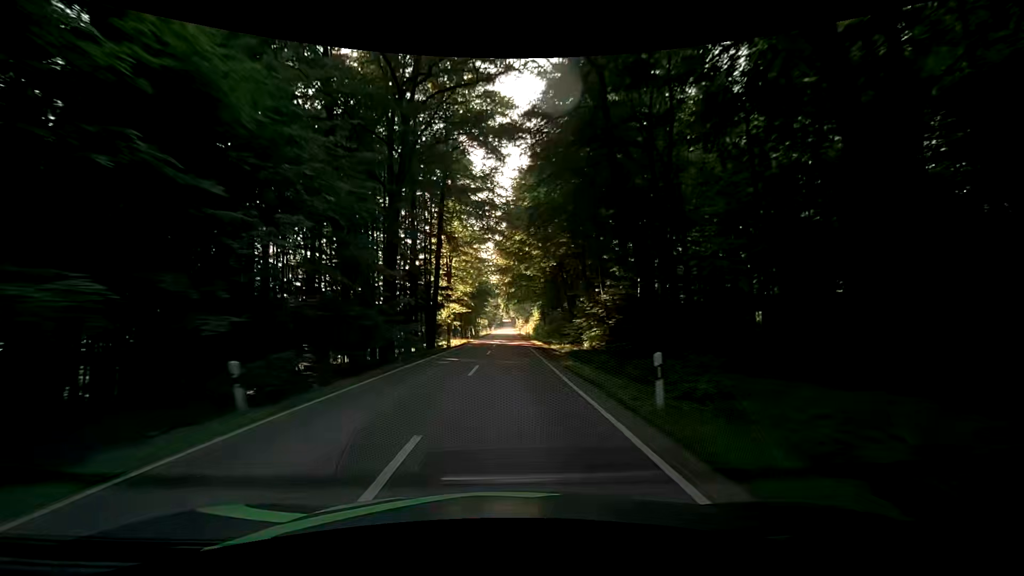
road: secondary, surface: asphalt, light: Day
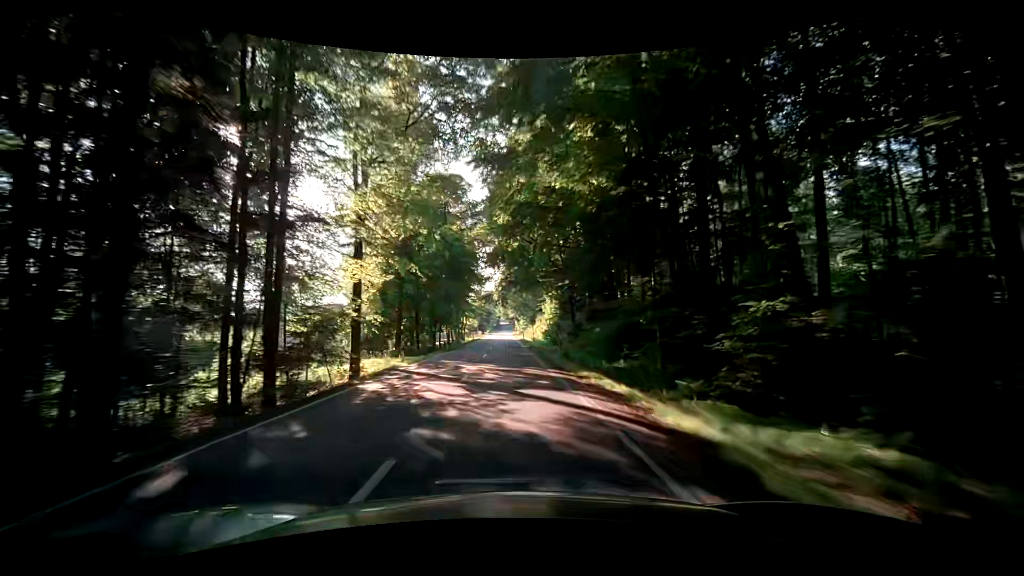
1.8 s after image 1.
(-0.1, +37.4) m; 0°
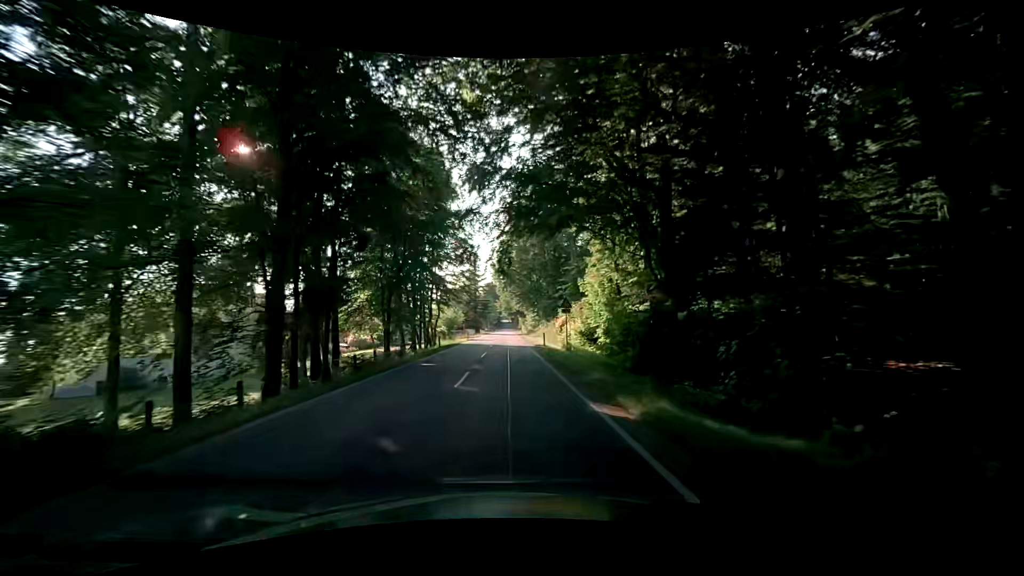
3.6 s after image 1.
(-0.5, +37.4) m; -1°
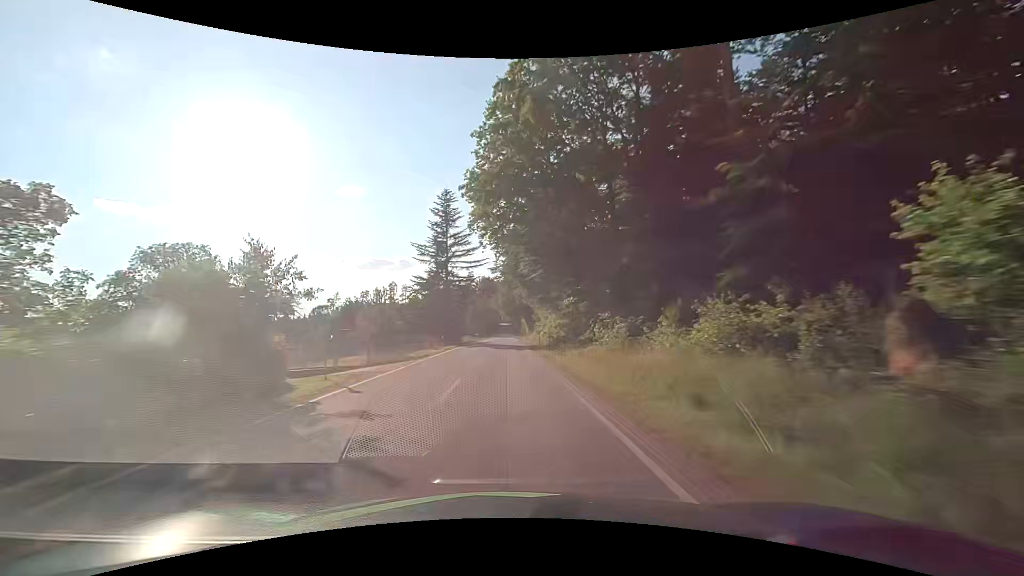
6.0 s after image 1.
(+0.2, +49.9) m; 0°
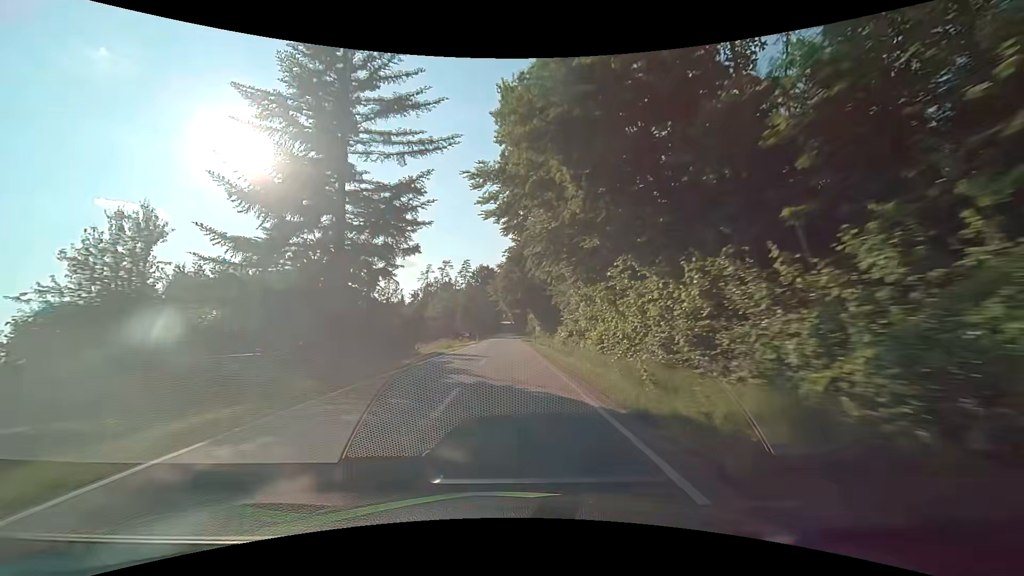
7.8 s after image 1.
(-0.1, +37.5) m; 0°
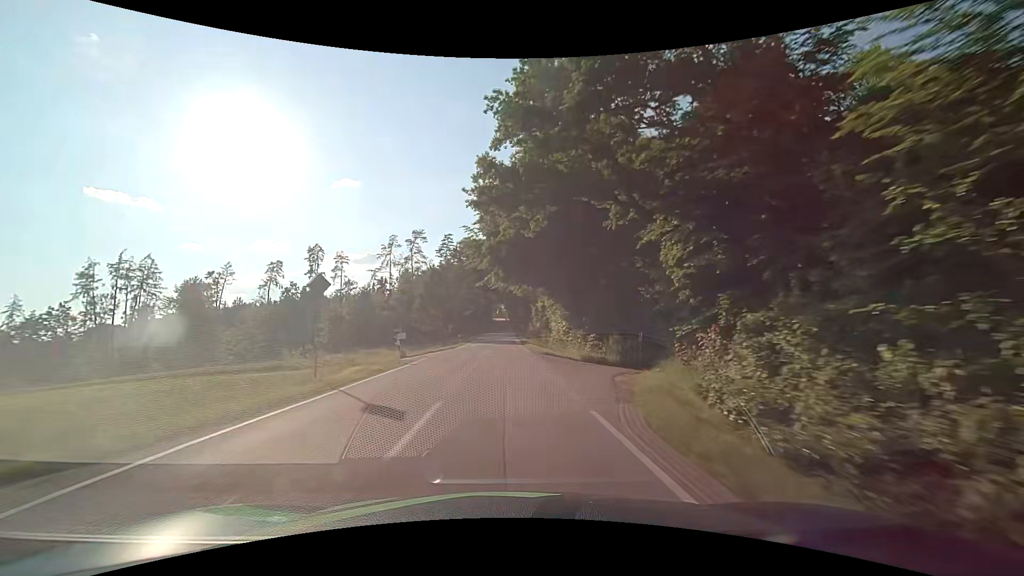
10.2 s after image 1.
(+0.3, +50.1) m; +1°
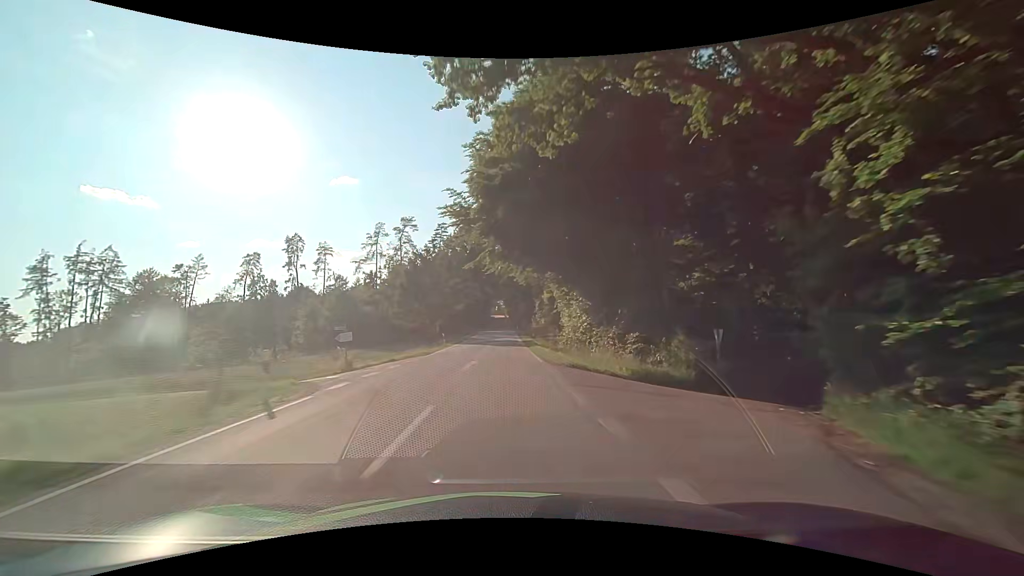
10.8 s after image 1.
(0.0, +12.5) m; +1°
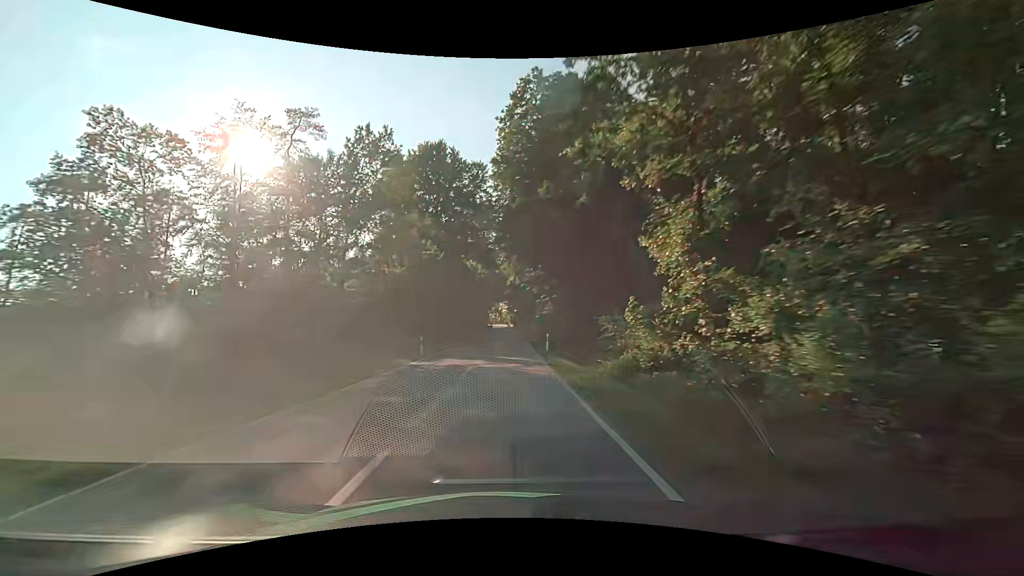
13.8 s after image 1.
(-0.5, +62.7) m; -1°
(0, +10) (0, +20) (0, +30) (0, +40) (0, +50) (+1, +60) (+1, +70) (+1, +80) (+1, +90) (+1, +100) m
